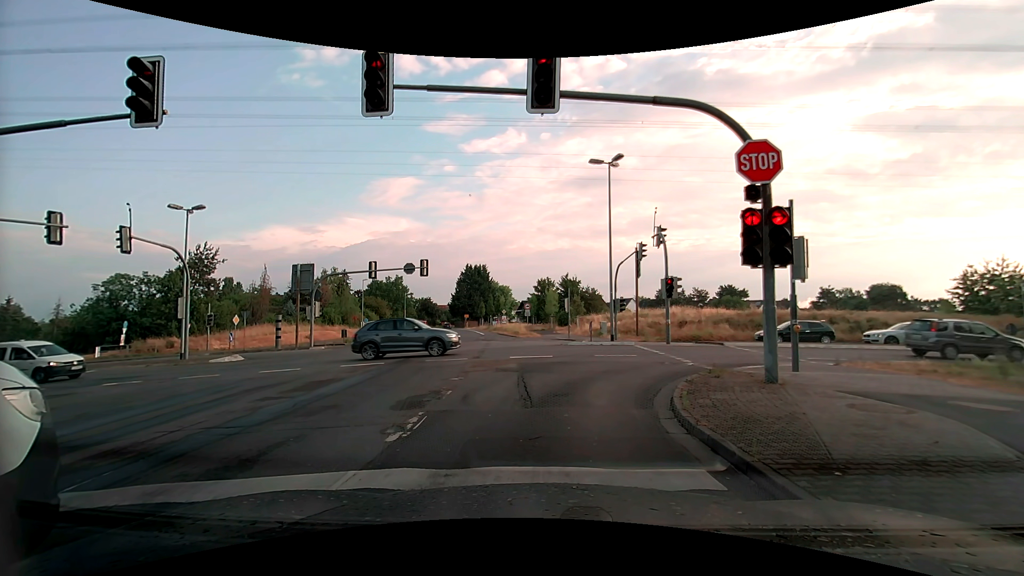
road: tertiary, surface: asphalt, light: Day
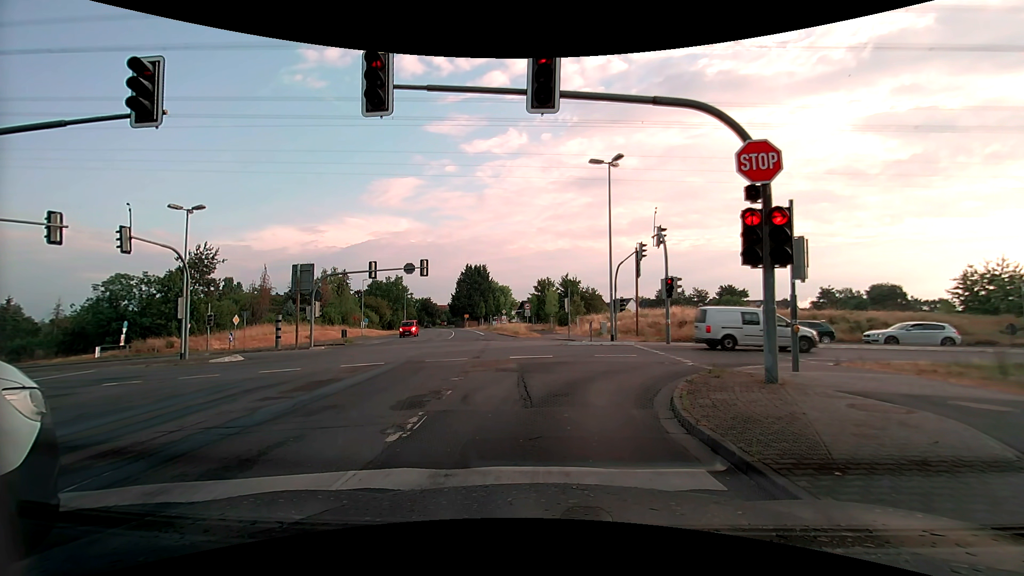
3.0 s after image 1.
(0.0, 0.0) m; 0°
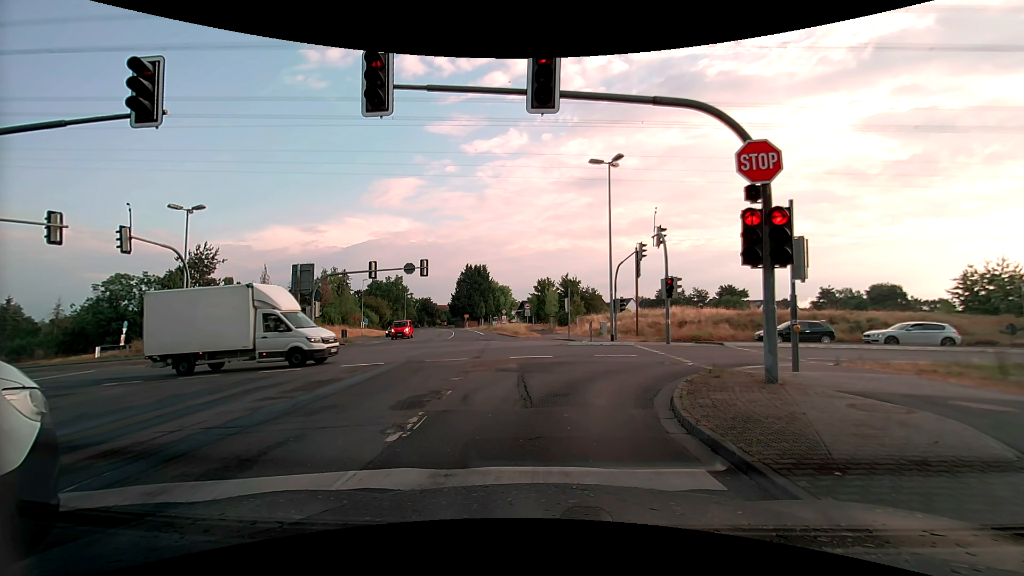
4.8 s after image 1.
(0.0, 0.0) m; 0°
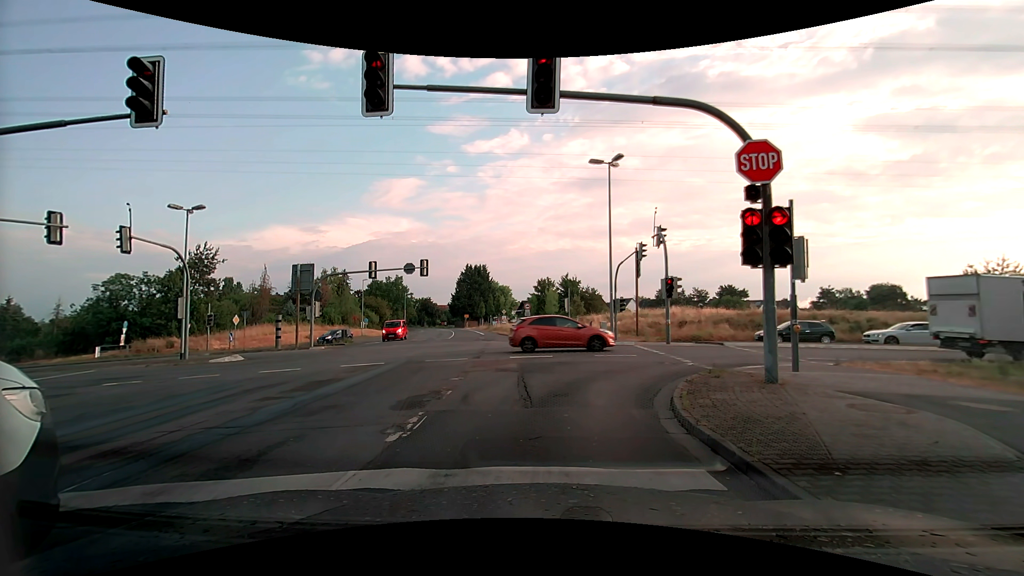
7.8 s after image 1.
(0.0, 0.0) m; 0°
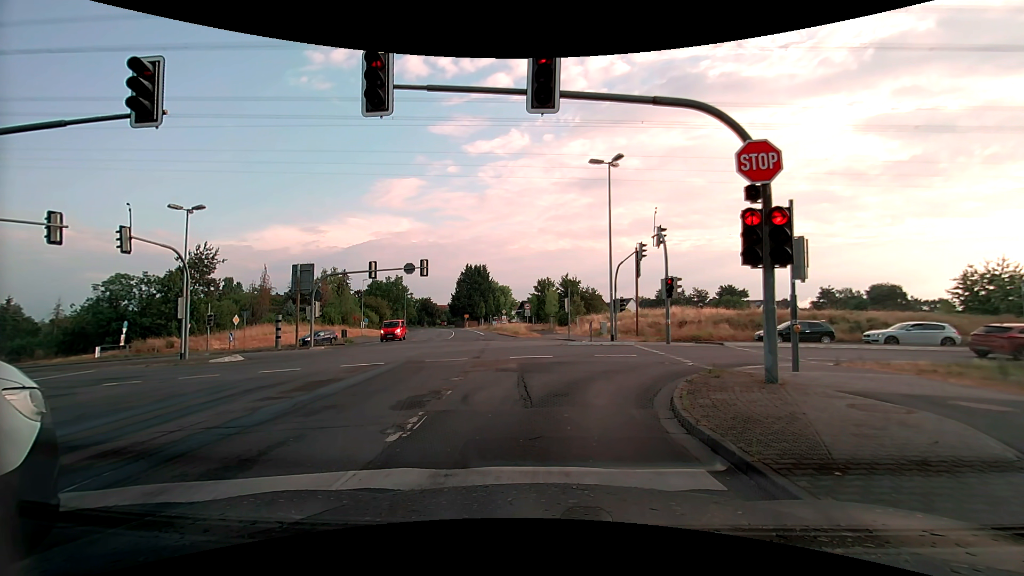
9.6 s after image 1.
(0.0, 0.0) m; 0°
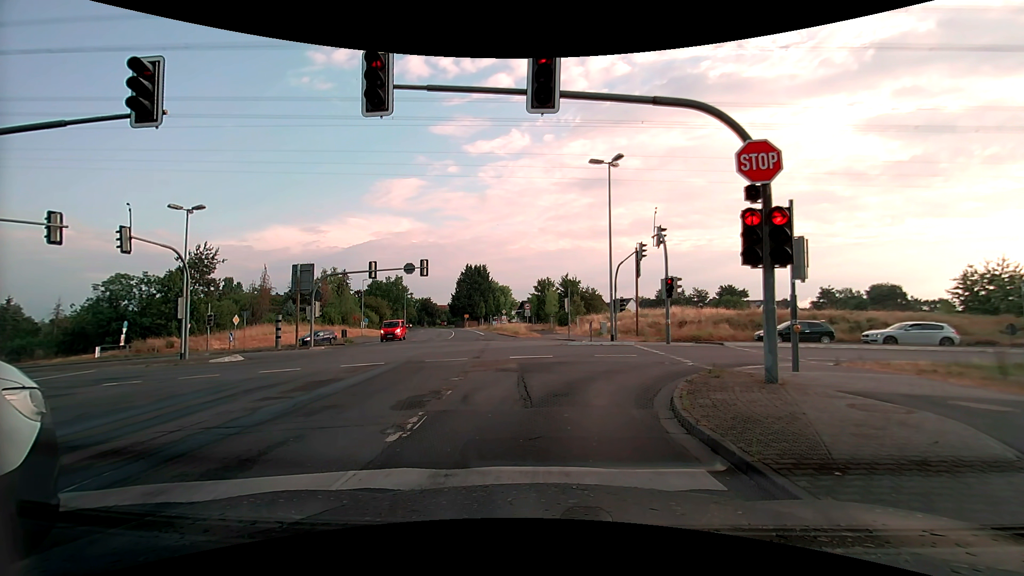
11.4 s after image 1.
(0.0, 0.0) m; 0°
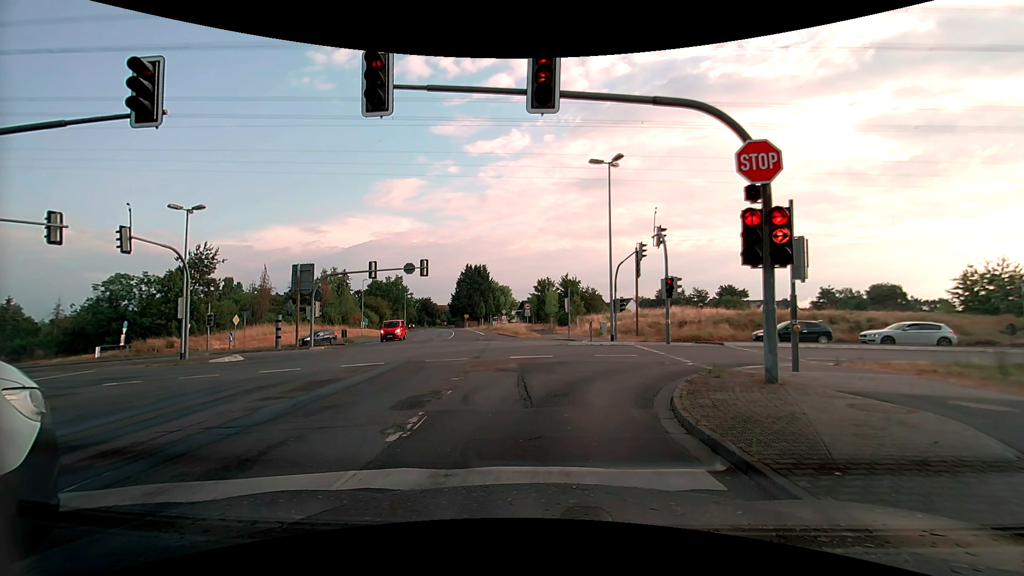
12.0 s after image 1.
(0.0, 0.0) m; 0°
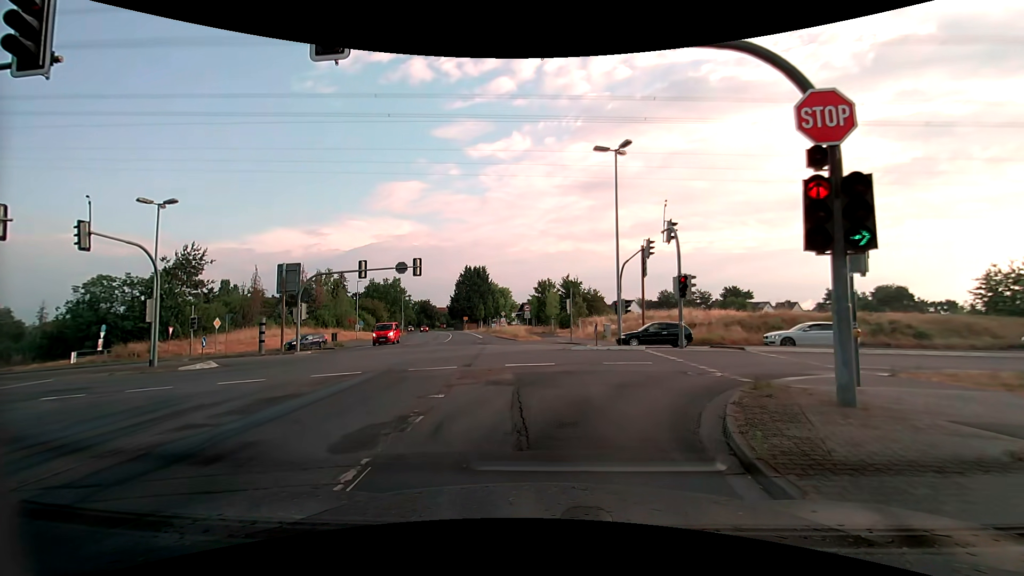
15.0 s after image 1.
(0.0, +2.6) m; +2°
(+1, +10) (+6, +18) (+15, +22) (+25, +23) (+35, +24) (+45, +25) (+55, +25) (+65, +25) (+75, +25) (+85, +25) m
